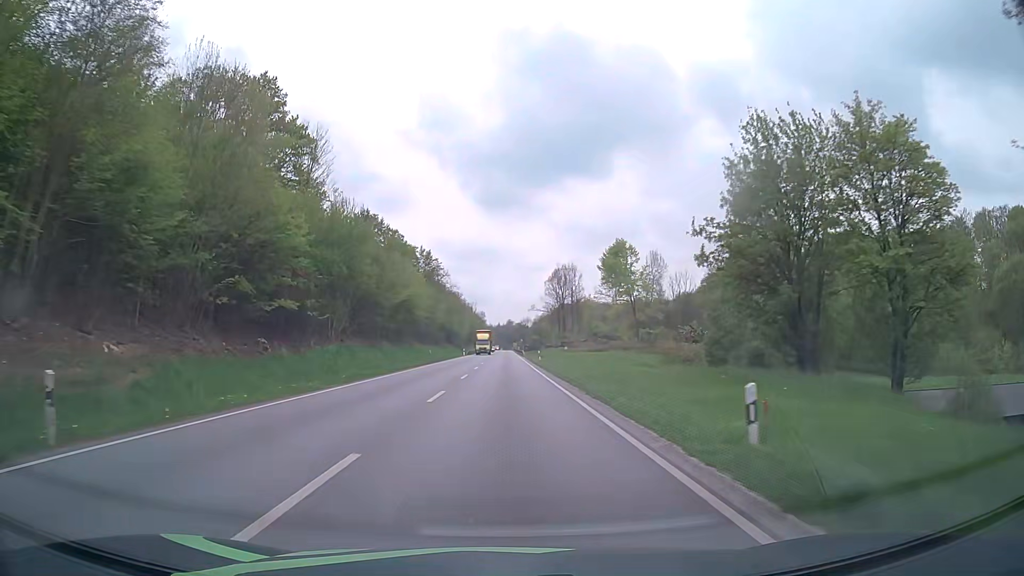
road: primary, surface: asphalt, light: Day
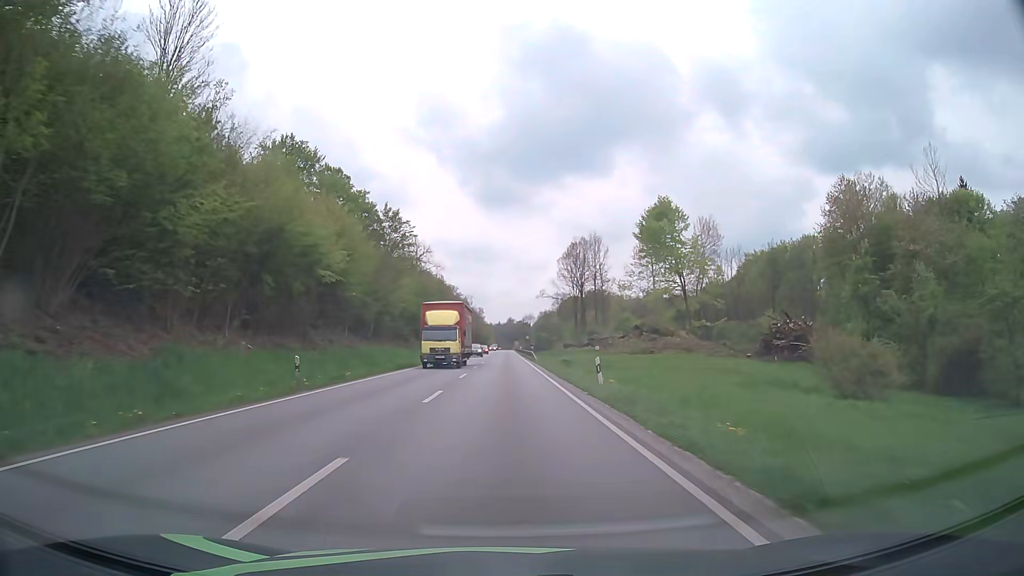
(+0.1, +36.7) m; 0°
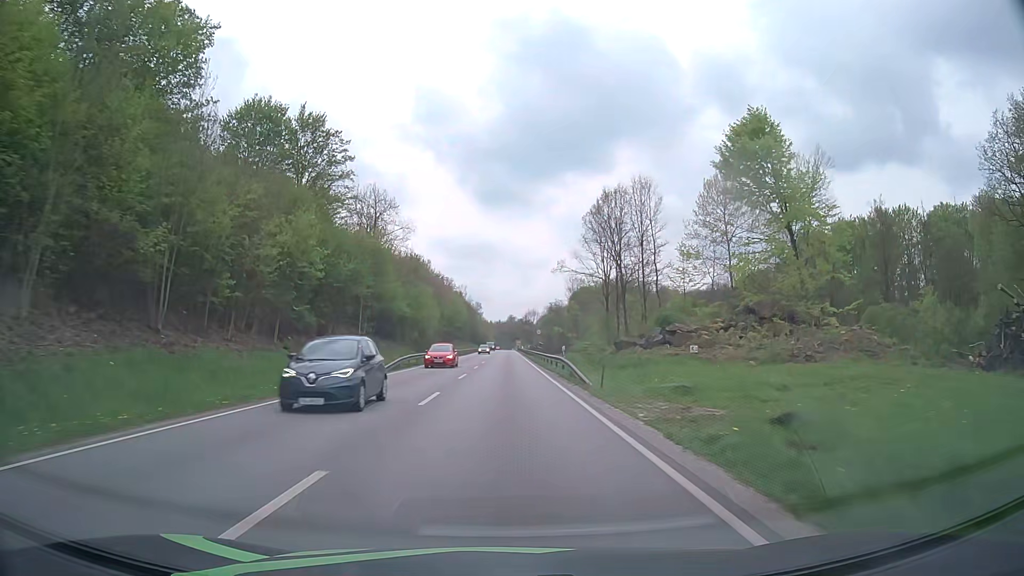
(-0.2, +37.0) m; 0°
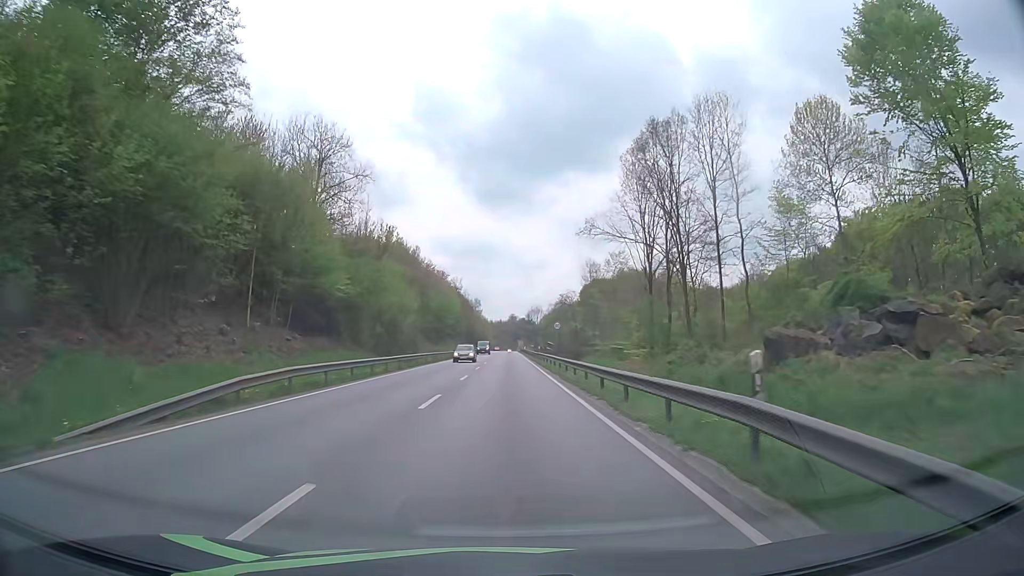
(0.0, +24.8) m; 0°
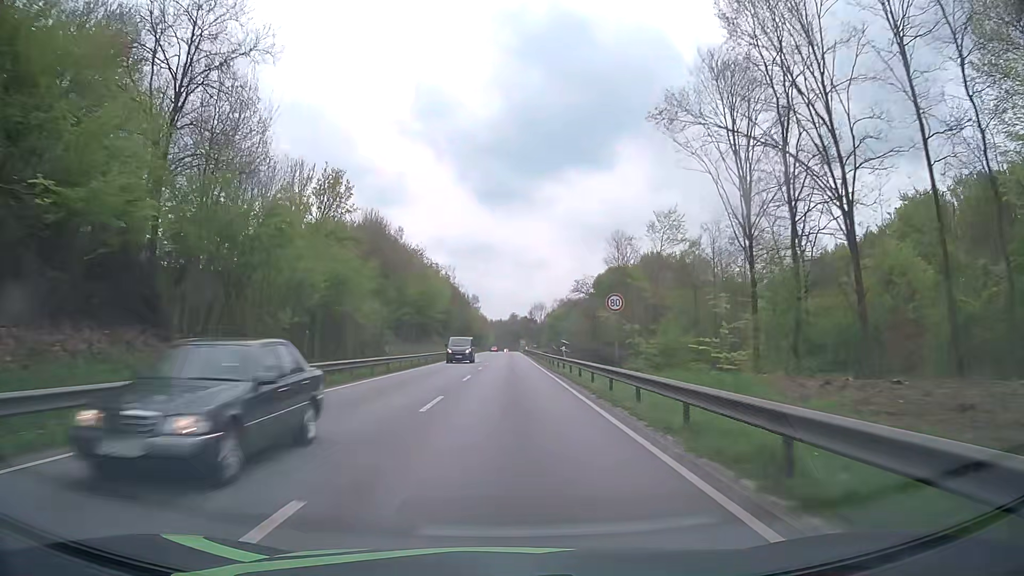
(0.0, +24.9) m; 0°
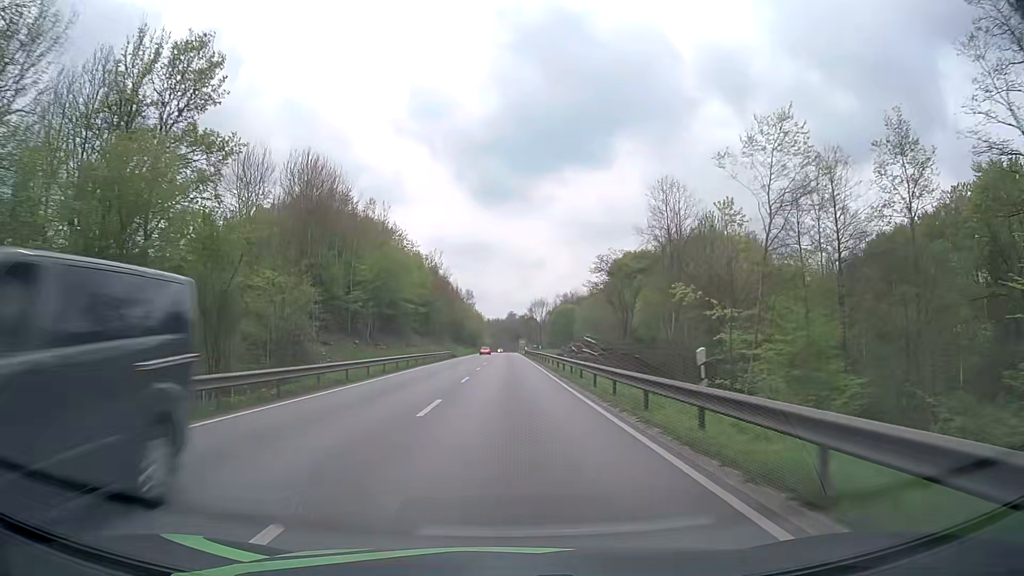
(0.0, +24.9) m; 0°
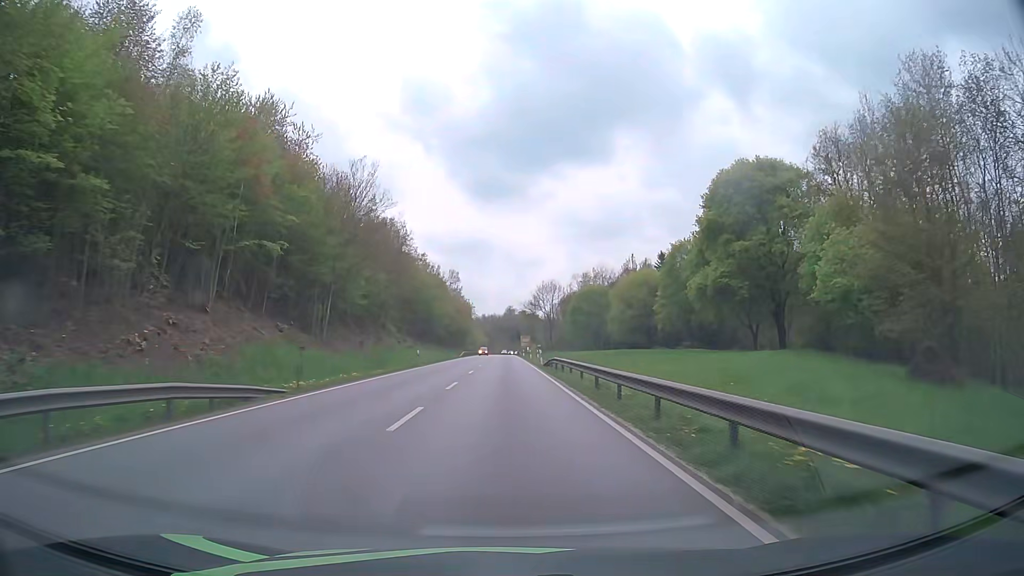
(+0.2, +62.4) m; 0°
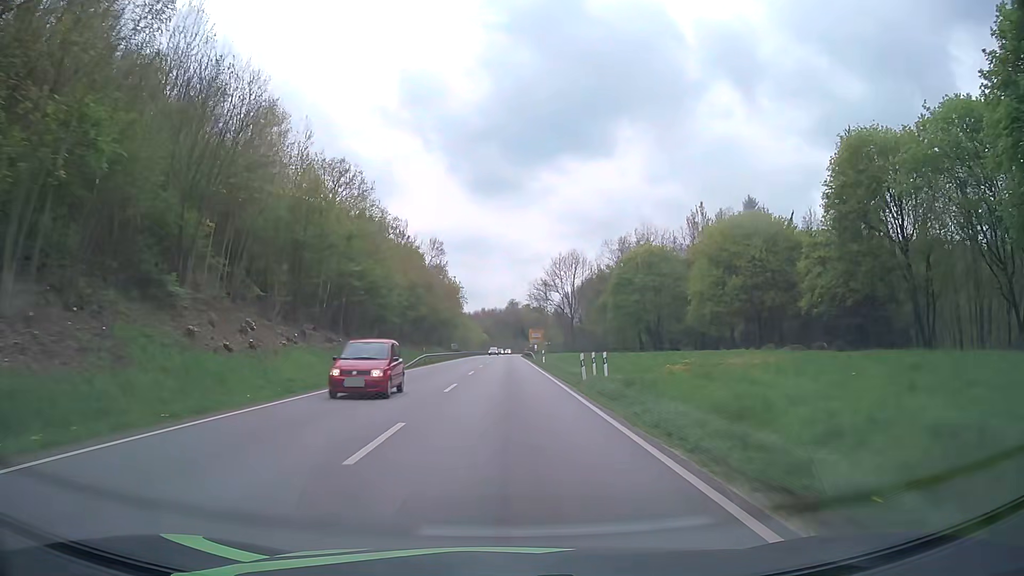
(-0.1, +50.0) m; 0°
(0, +10) (0, +20) (0, +30) (0, +40) (0, +50) (0, +60) (0, +70) (0, +80) (0, +90) (0, +100) m
